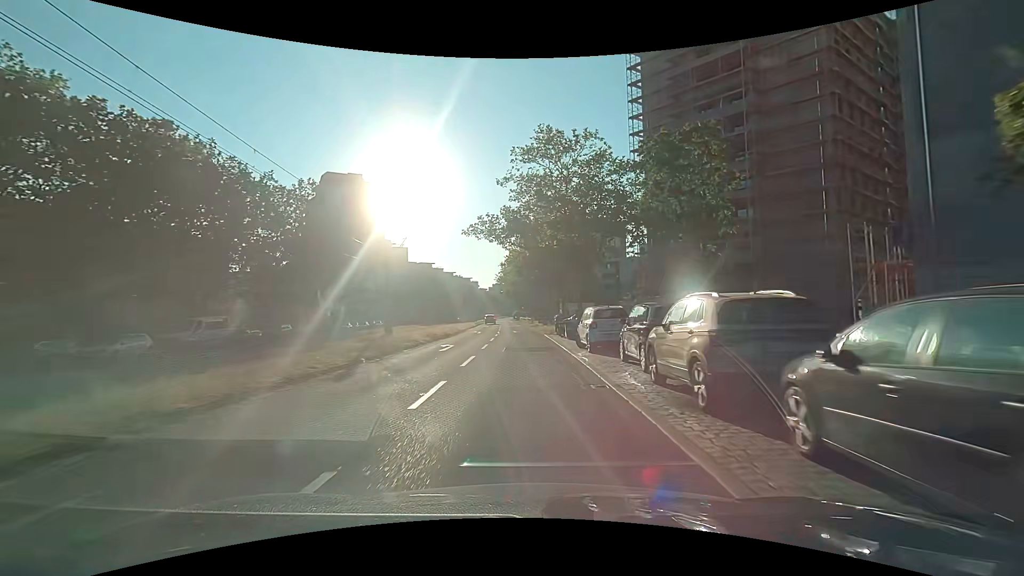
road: tertiary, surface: asphalt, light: Day
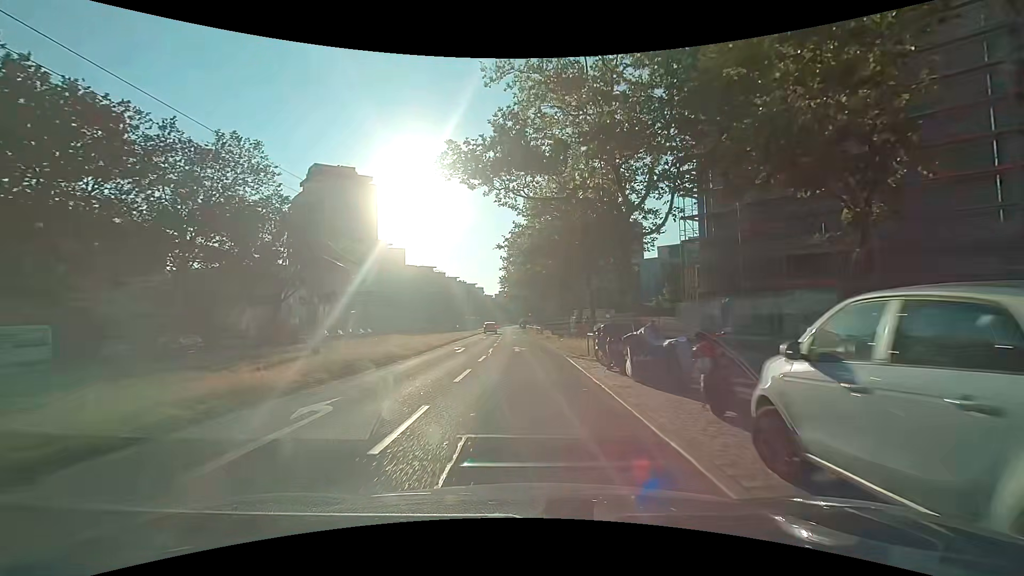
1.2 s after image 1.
(-0.2, +14.9) m; -1°
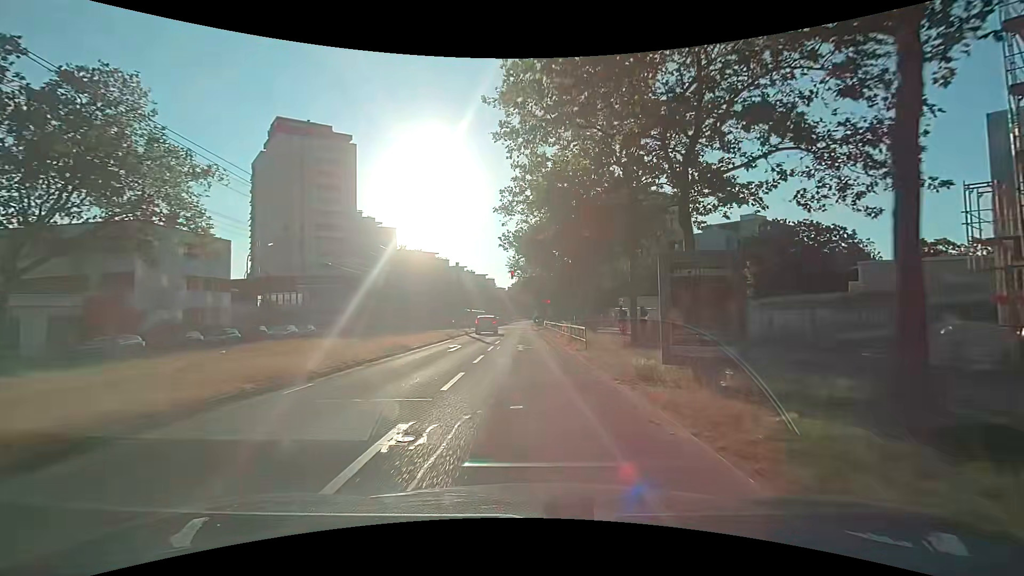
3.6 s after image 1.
(-0.5, +27.7) m; -1°
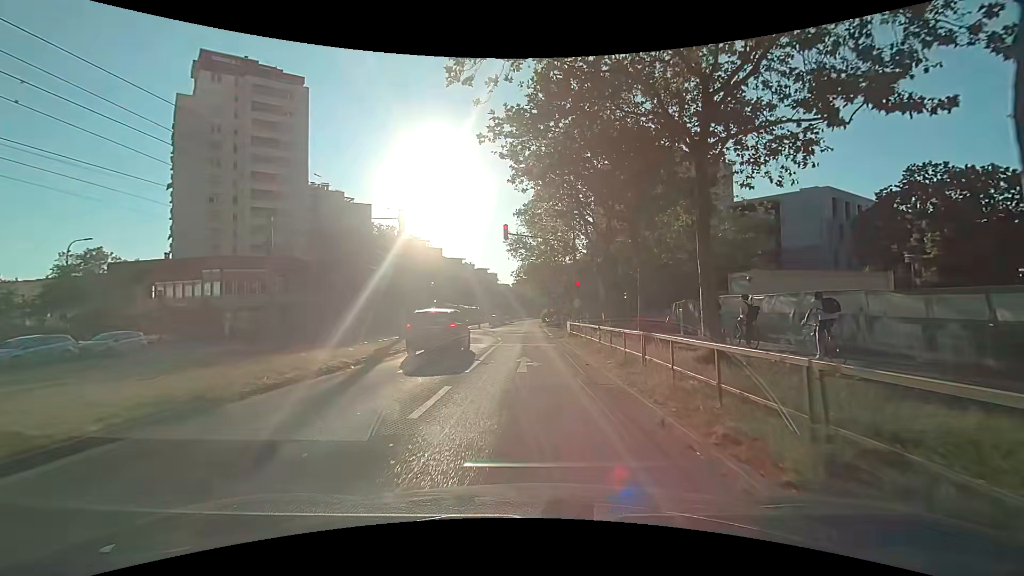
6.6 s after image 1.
(-0.4, +26.0) m; 0°
